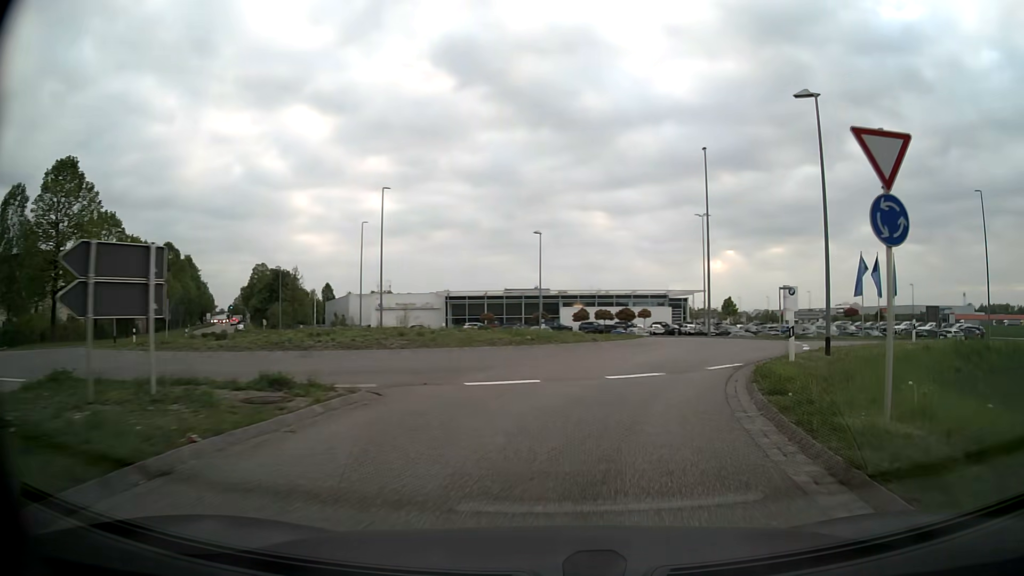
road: secondary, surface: asphalt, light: Day
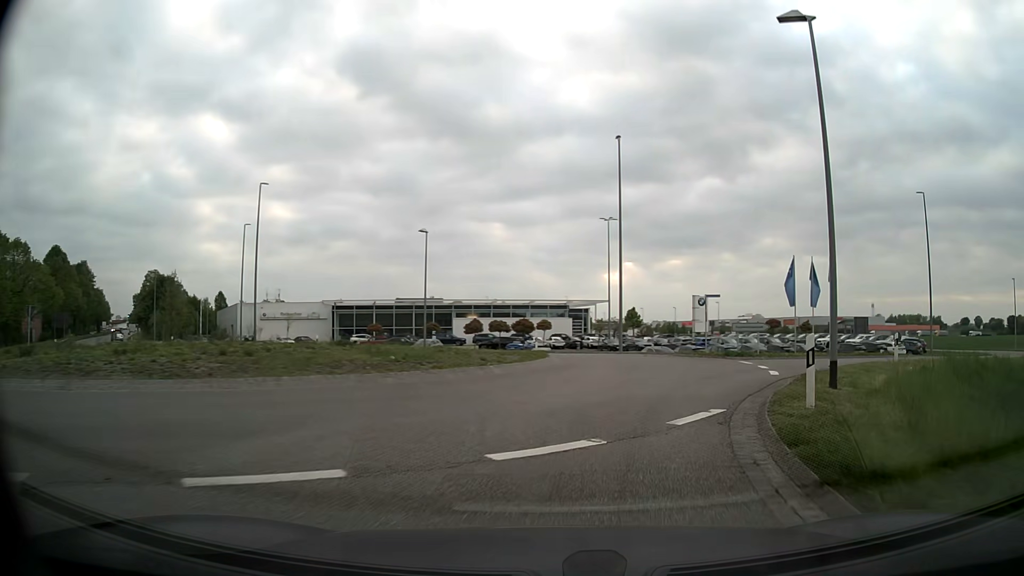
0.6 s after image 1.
(+0.5, +6.7) m; +9°
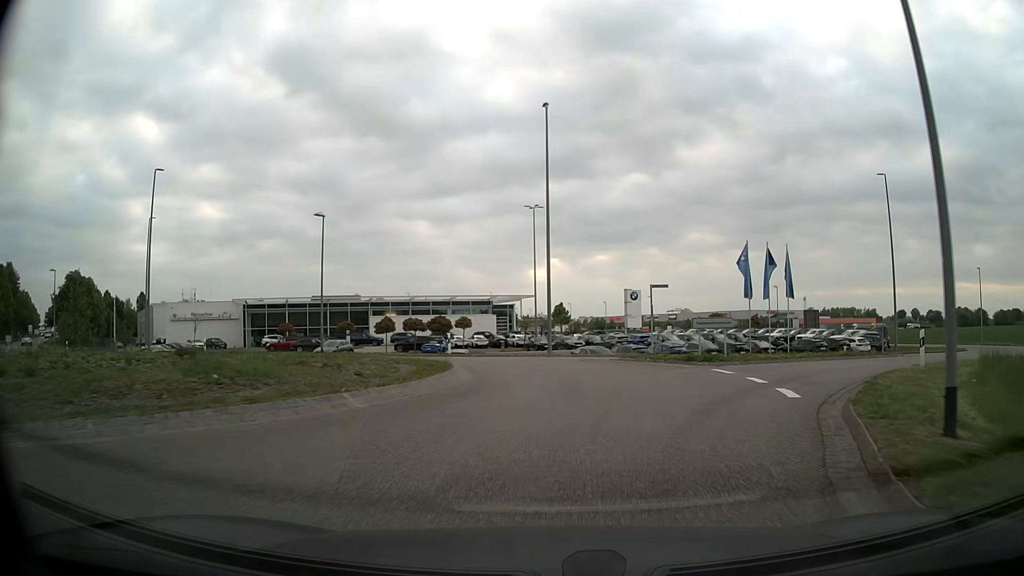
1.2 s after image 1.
(+0.5, +6.3) m; +8°
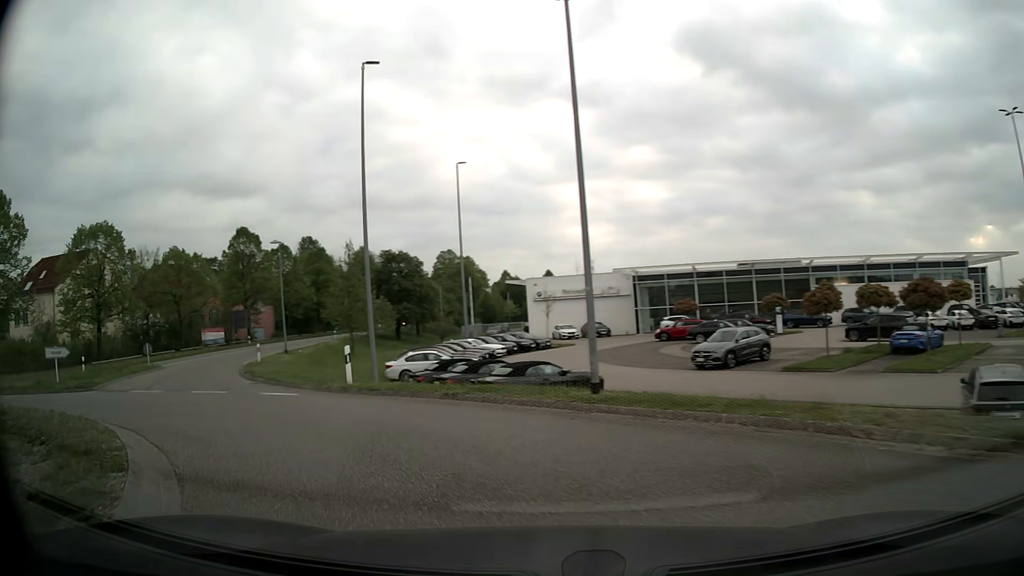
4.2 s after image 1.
(-4.1, +25.8) m; -36°
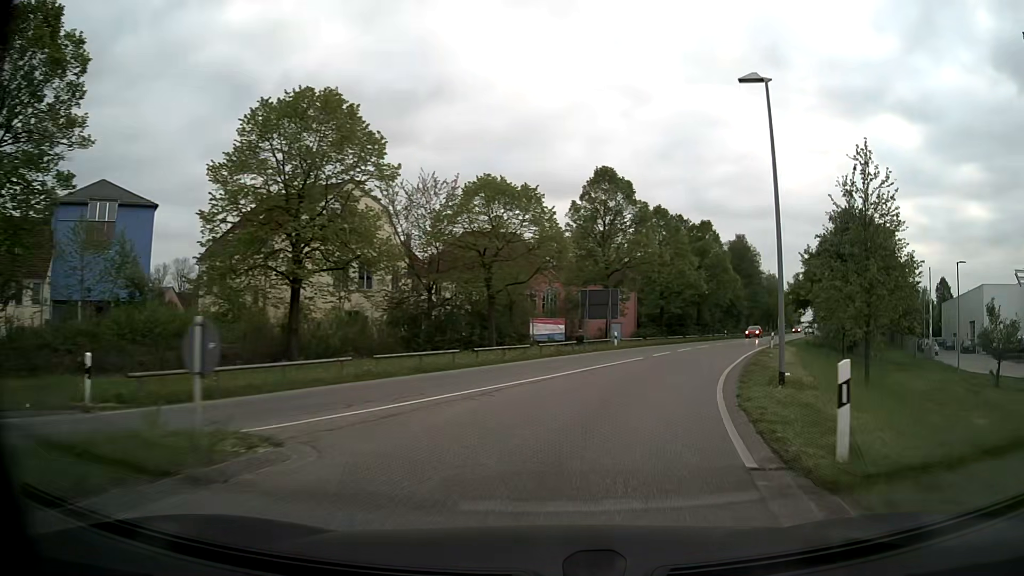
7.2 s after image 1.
(-15.4, +26.9) m; -32°
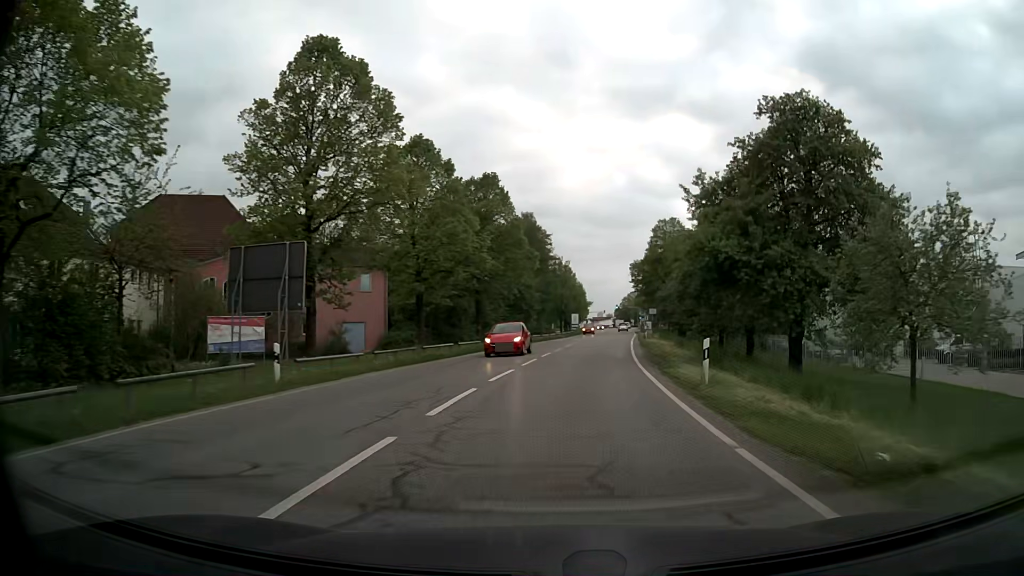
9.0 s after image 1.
(+5.2, +26.0) m; +20°
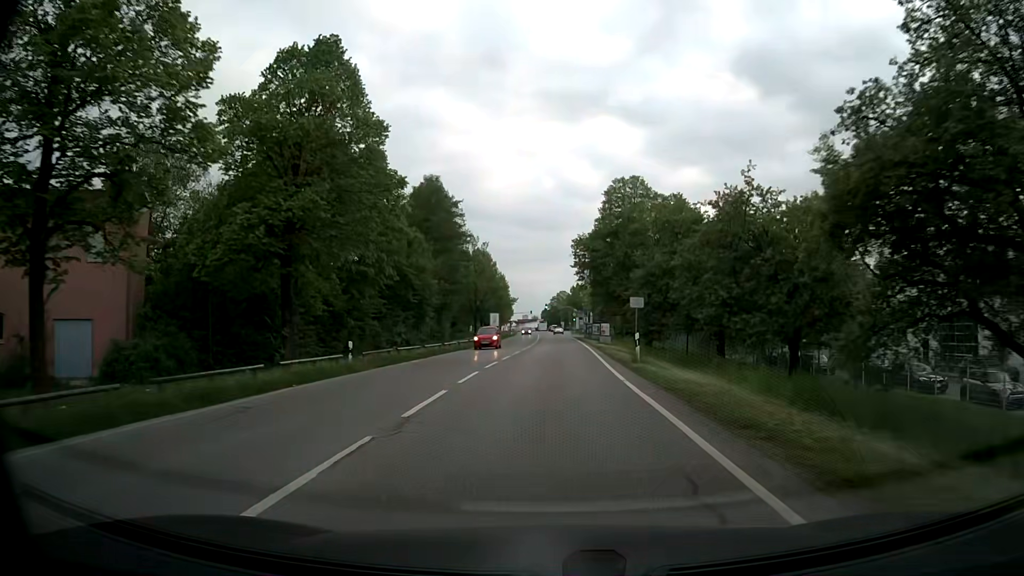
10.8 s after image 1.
(+2.1, +29.3) m; +6°
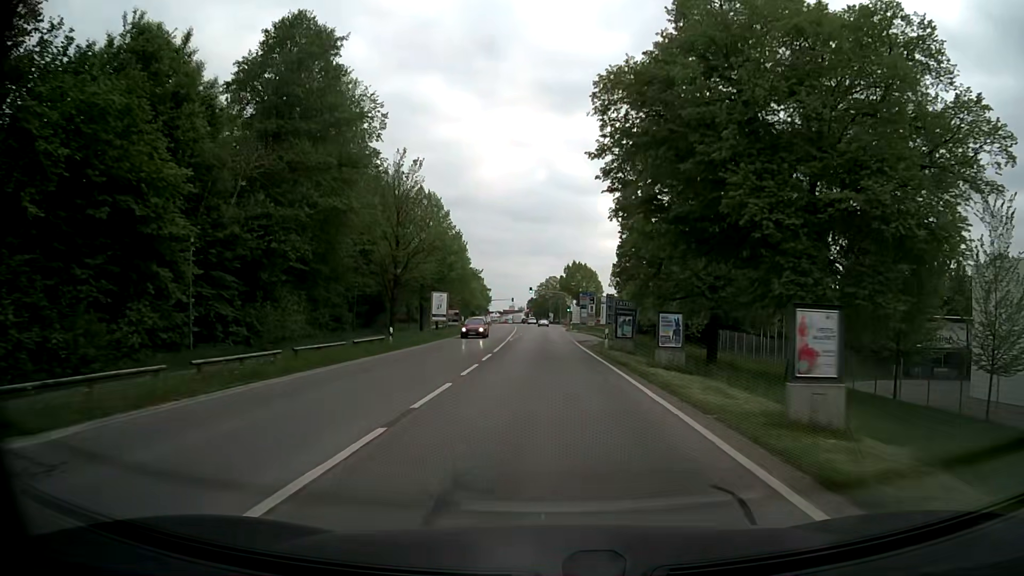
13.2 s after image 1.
(+1.0, +42.1) m; +1°
(0, +10) (0, +20) (0, +30) (0, +40) (0, +50) (0, +60) (0, +70) (0, +80) (0, +90) (0, +100) m
